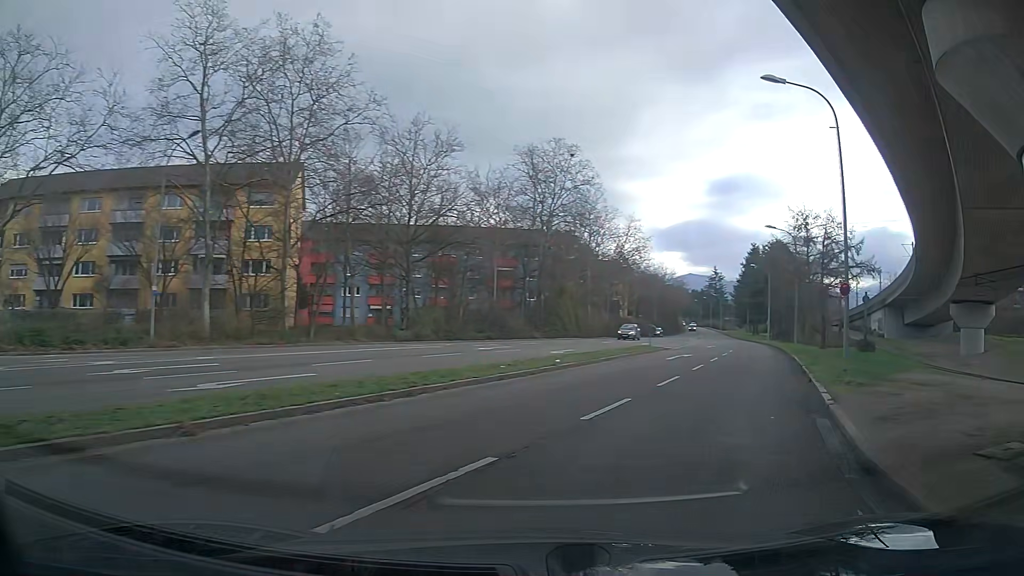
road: secondary_link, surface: asphalt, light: Day
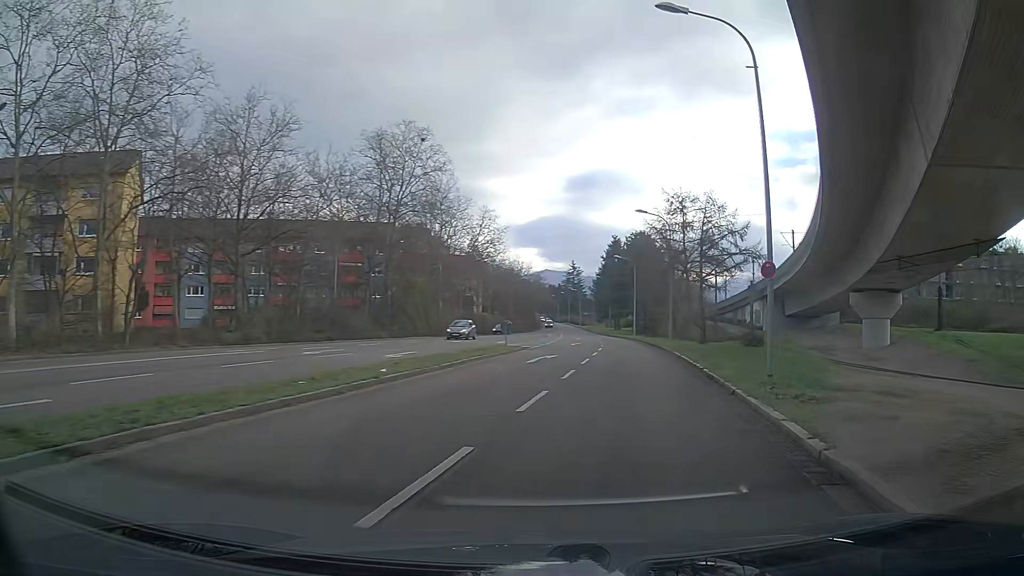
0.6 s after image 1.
(+0.7, +5.2) m; +13°
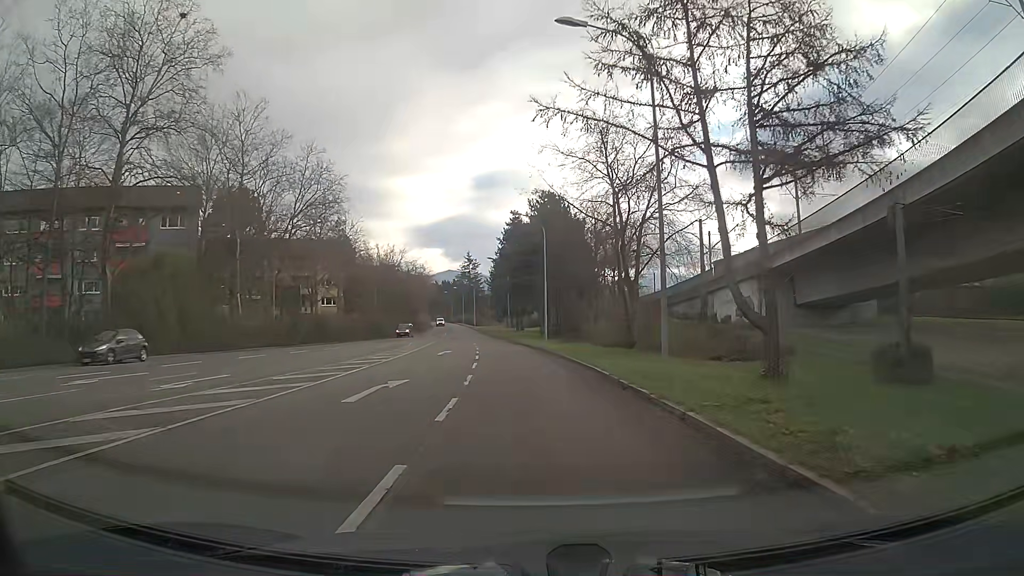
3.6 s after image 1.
(+3.6, +30.8) m; +8°
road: tertiary
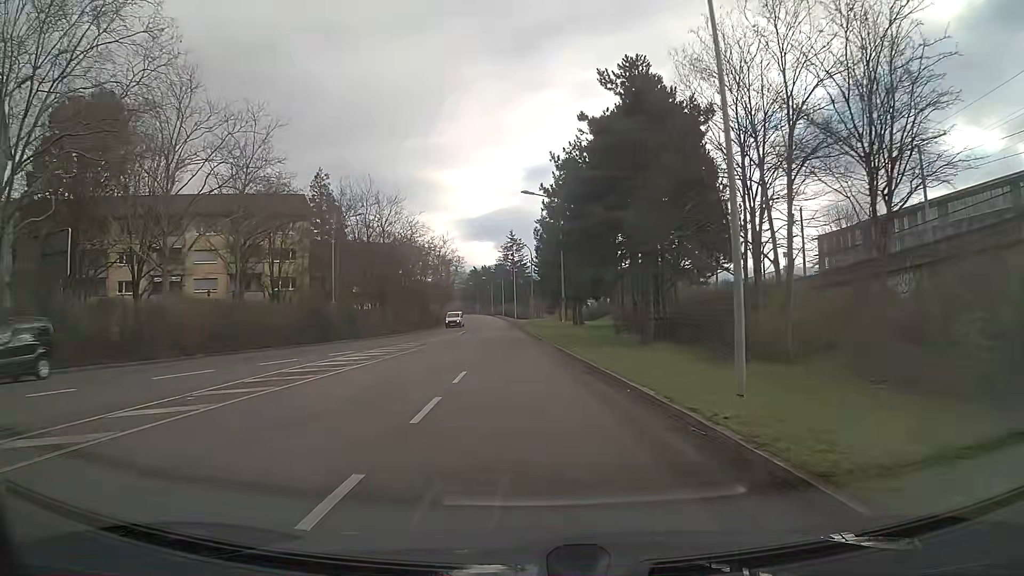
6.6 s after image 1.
(-1.4, +36.8) m; -4°
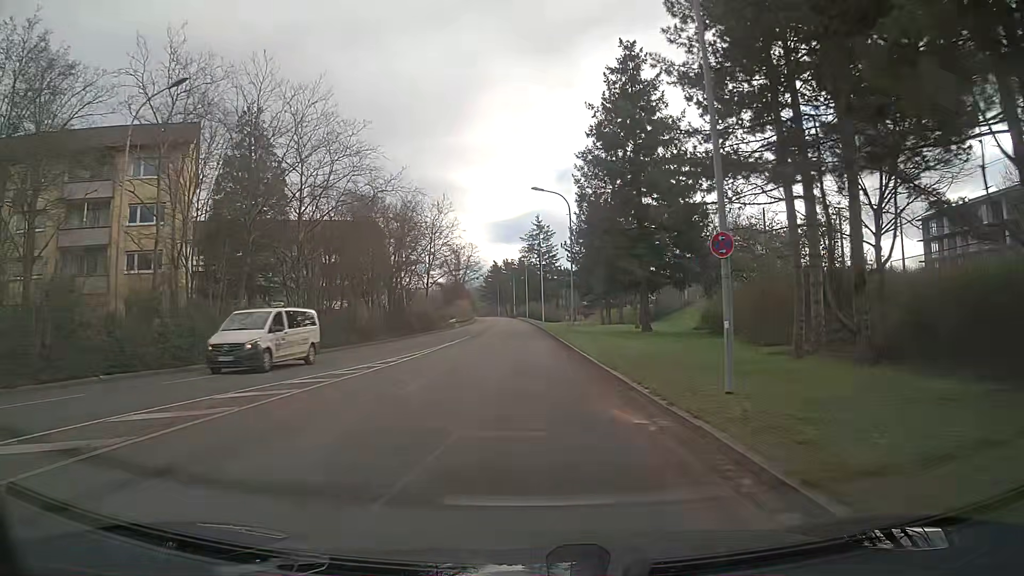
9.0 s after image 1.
(-0.7, +30.7) m; -2°
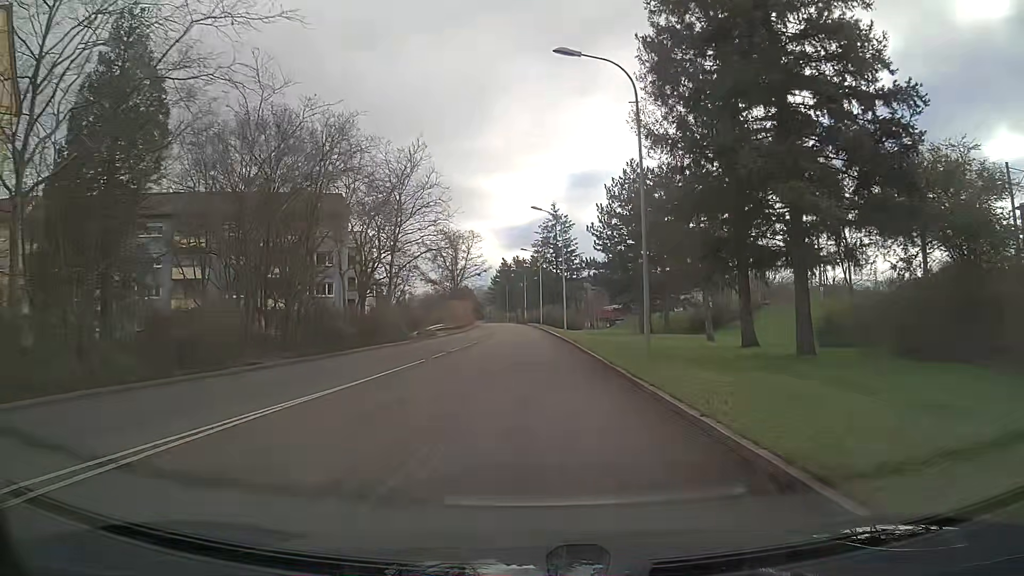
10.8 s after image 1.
(-0.4, +23.2) m; -1°
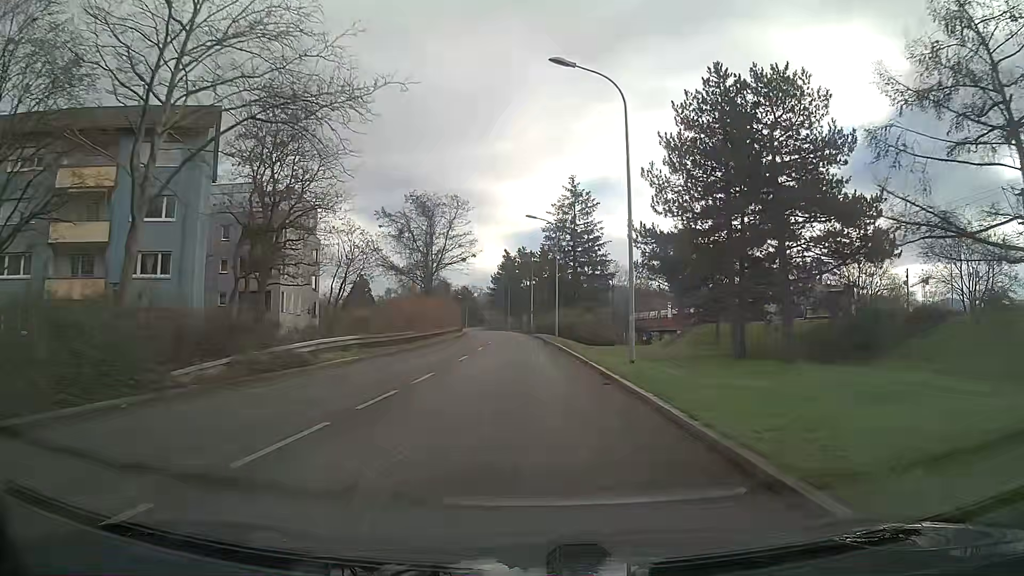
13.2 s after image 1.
(-0.6, +30.8) m; -2°
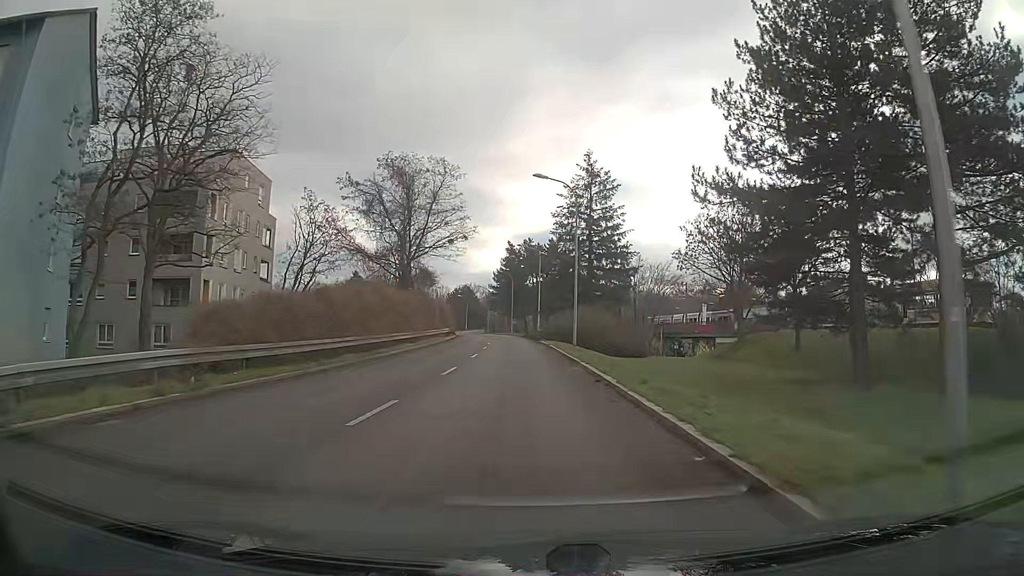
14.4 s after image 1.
(0.0, +15.2) m; -1°
(0, +10) (0, +20) (0, +30) (0, +40) (-1, +50) (-1, +60) (-2, +70) (-3, +80) (-4, +90) (-5, +100) m
